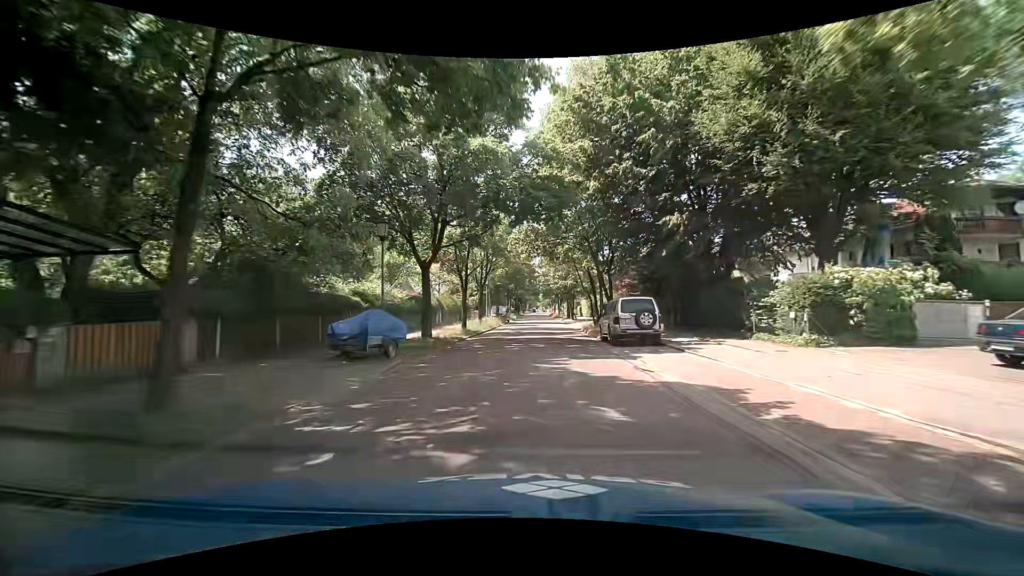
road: tertiary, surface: asphalt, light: Day
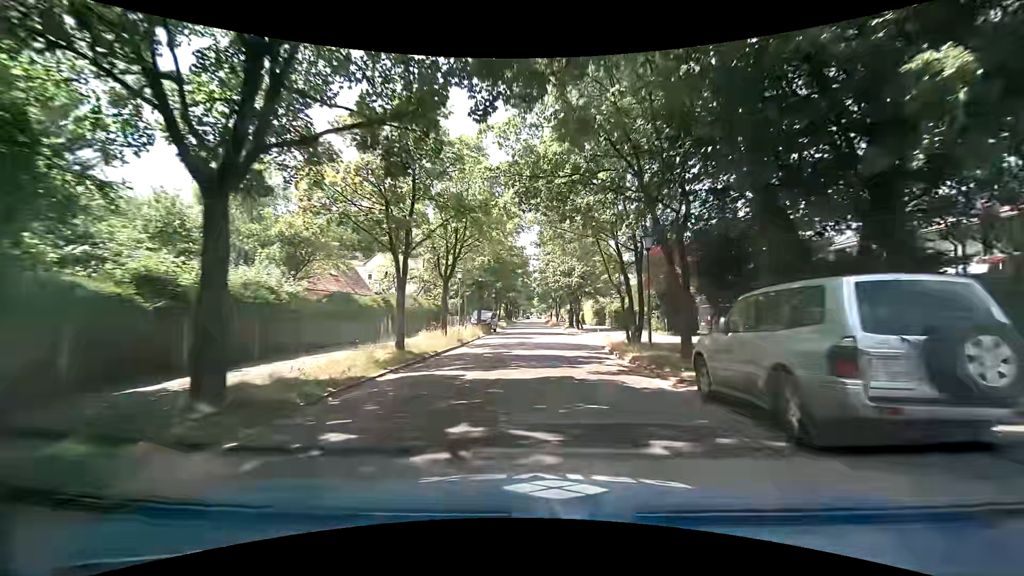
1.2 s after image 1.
(-0.1, +13.8) m; 0°
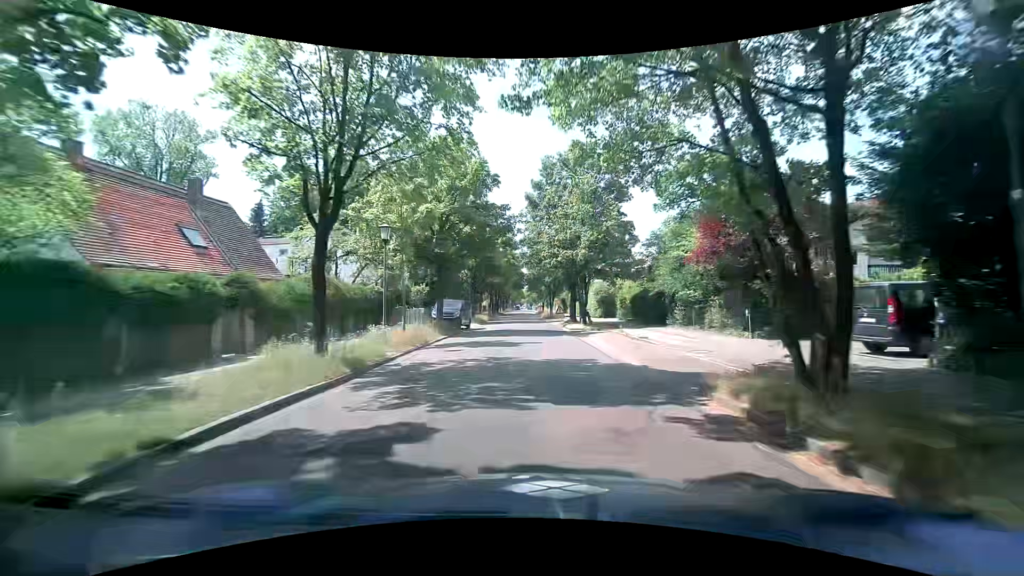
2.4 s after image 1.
(+0.3, +13.5) m; +2°
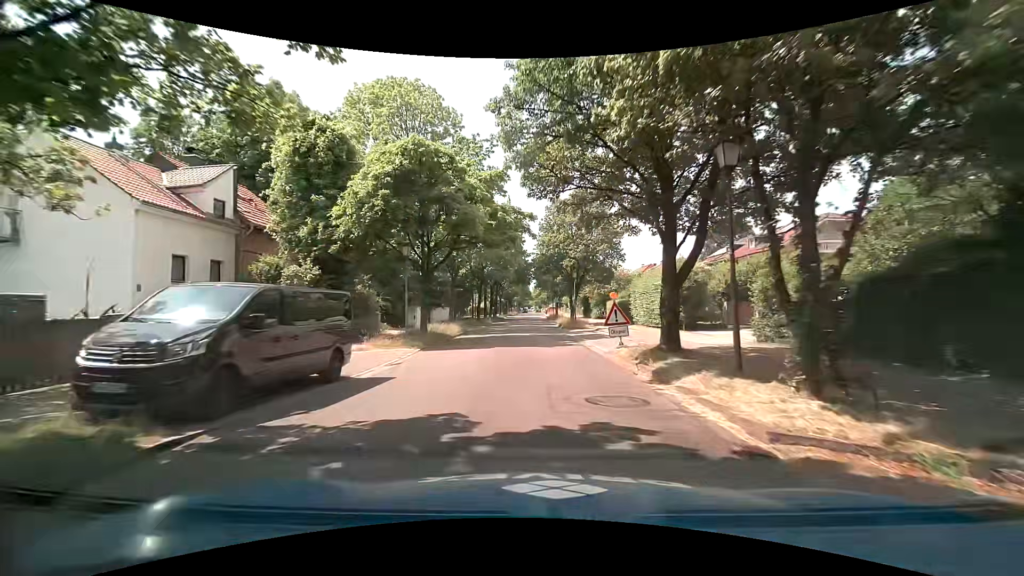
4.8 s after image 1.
(-0.2, +24.8) m; -1°
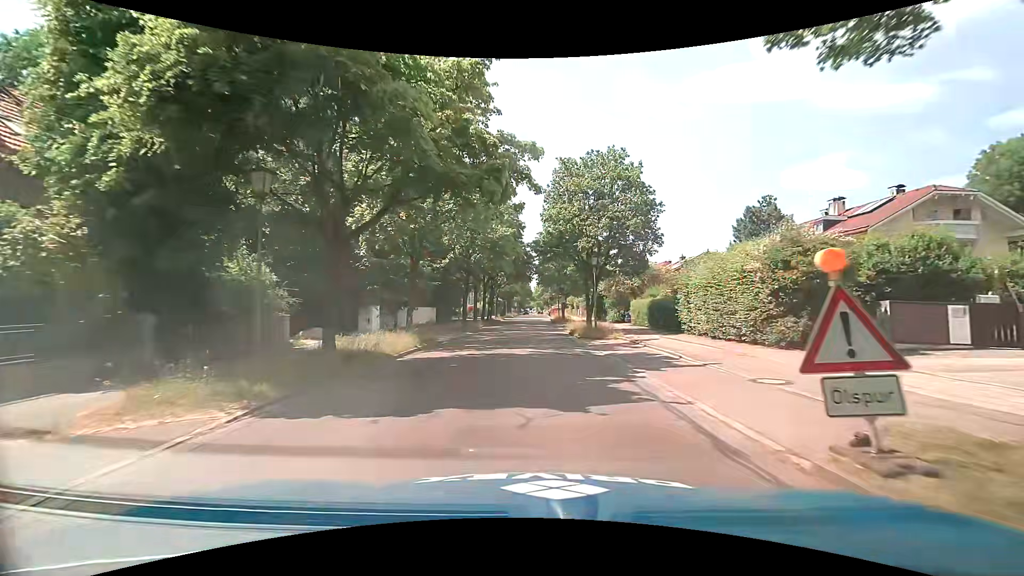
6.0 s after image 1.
(0.0, +11.4) m; 0°
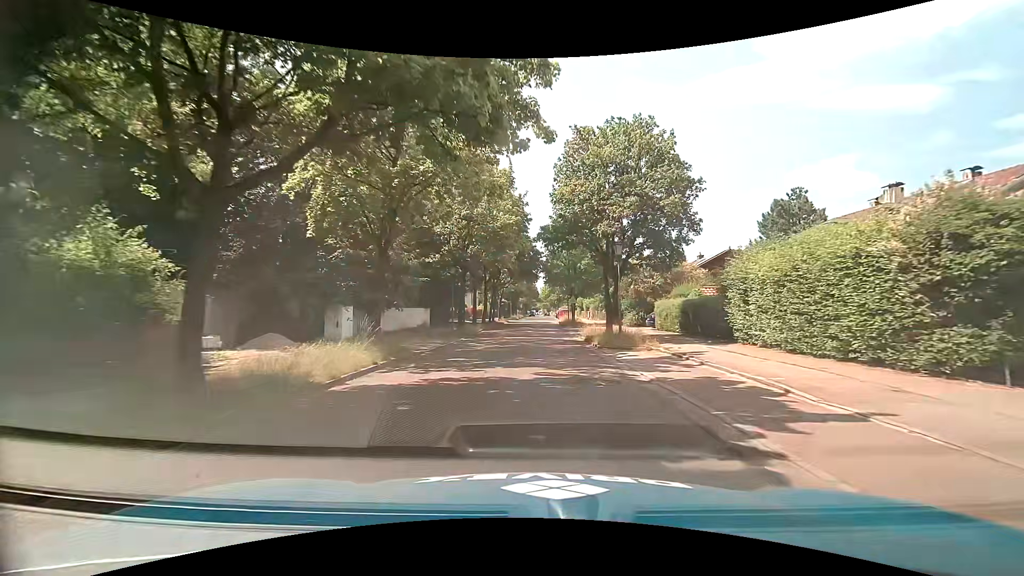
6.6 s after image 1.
(0.0, +5.5) m; +1°
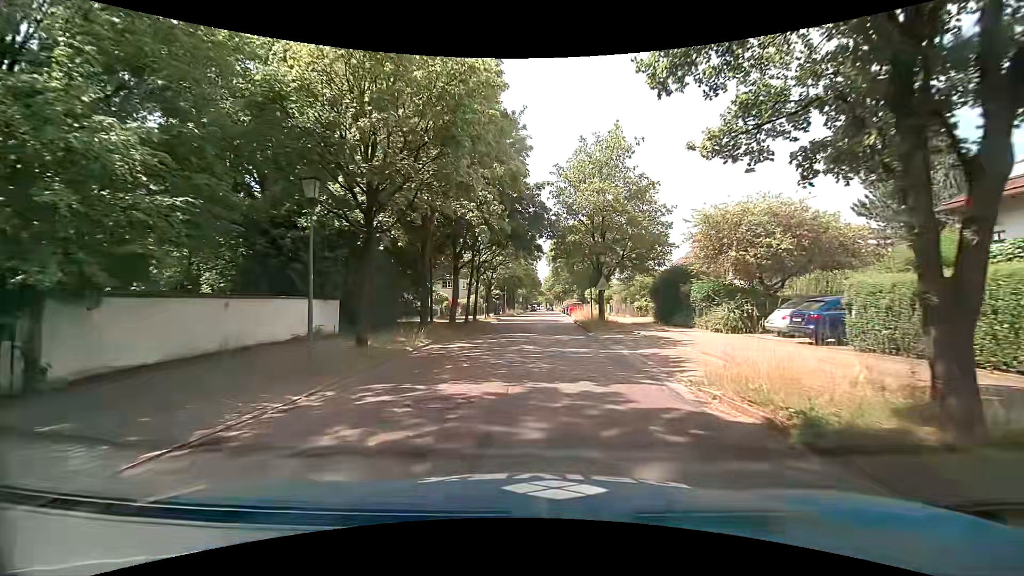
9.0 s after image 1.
(-0.6, +19.3) m; -2°
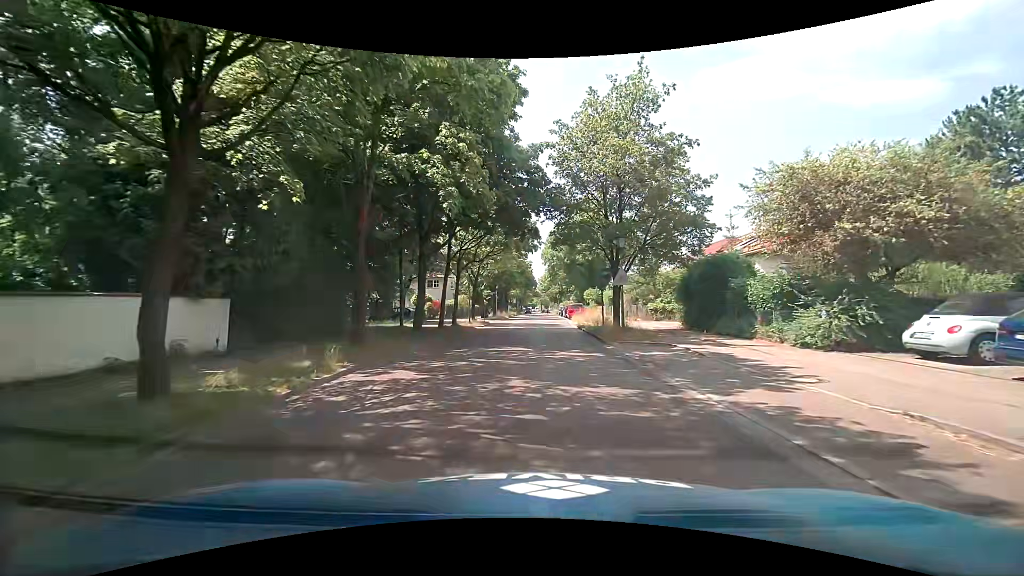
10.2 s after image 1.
(0.0, +7.4) m; -1°
(0, +10) (+1, +20) (+1, +30) (+2, +40) (+2, +50) (+3, +60) (+3, +70) (+3, +80) (+4, +90) (+4, +100) m
